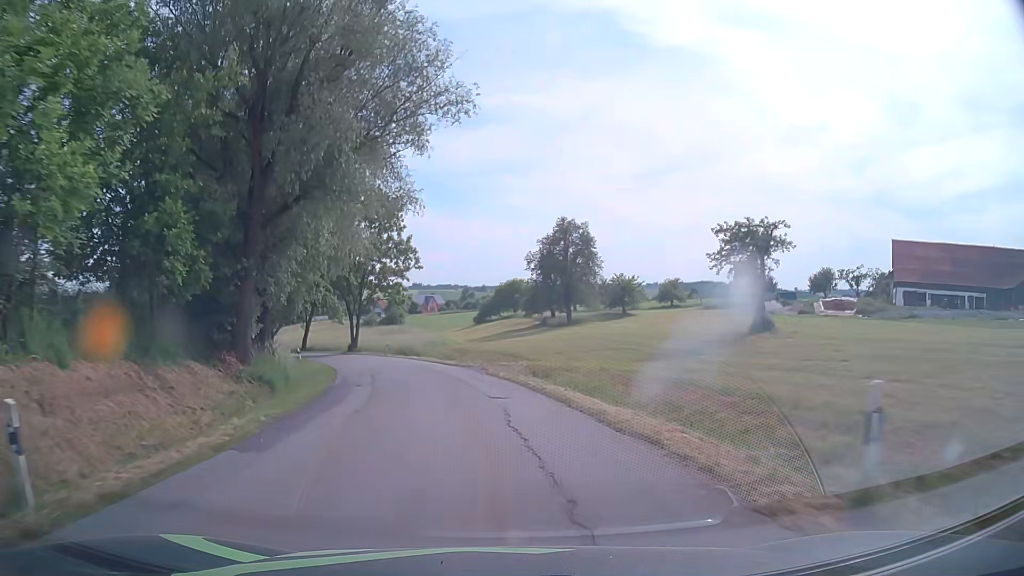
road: tertiary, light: Day
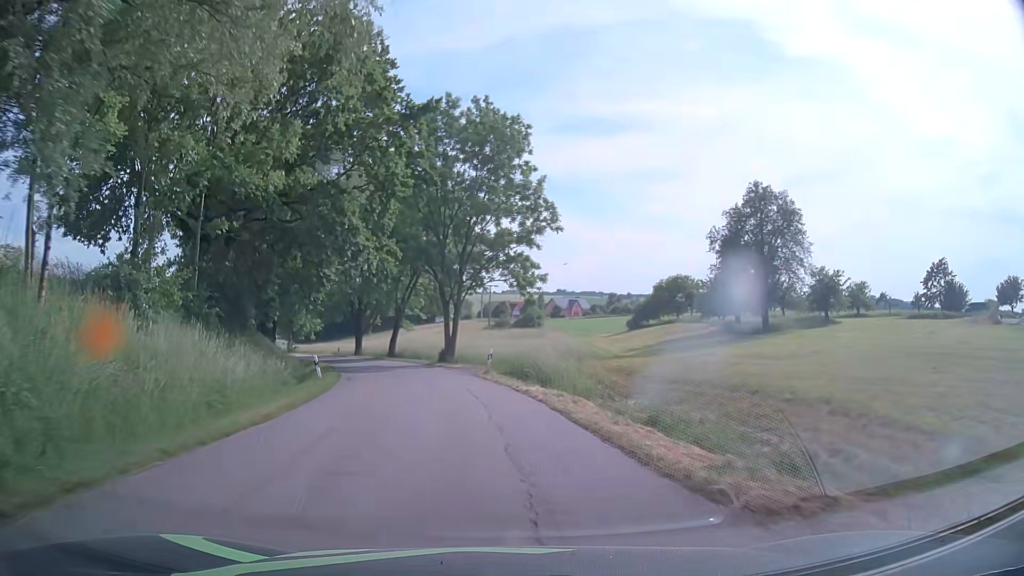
(-2.1, +25.4) m; -11°
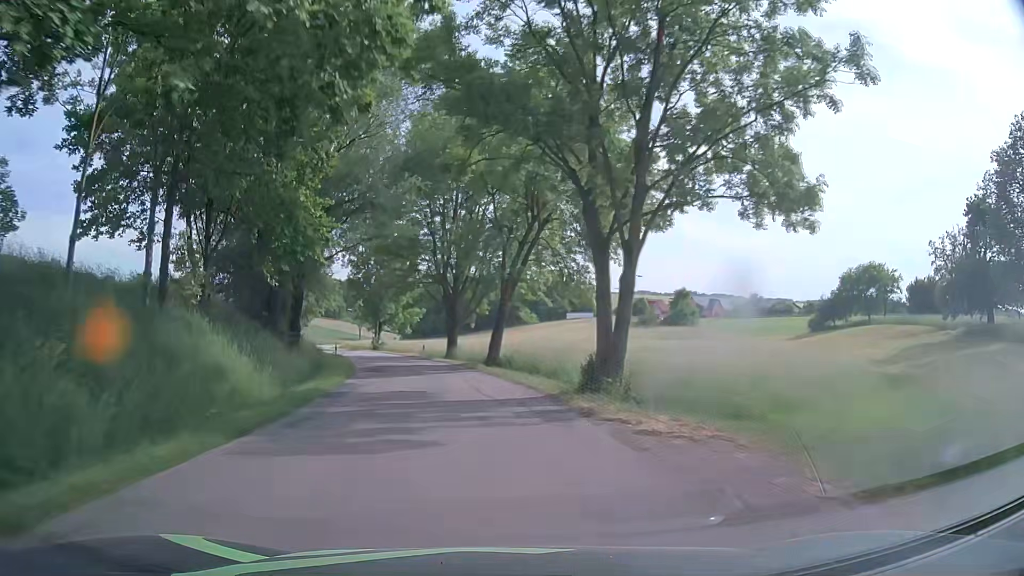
(-2.6, +24.9) m; -11°
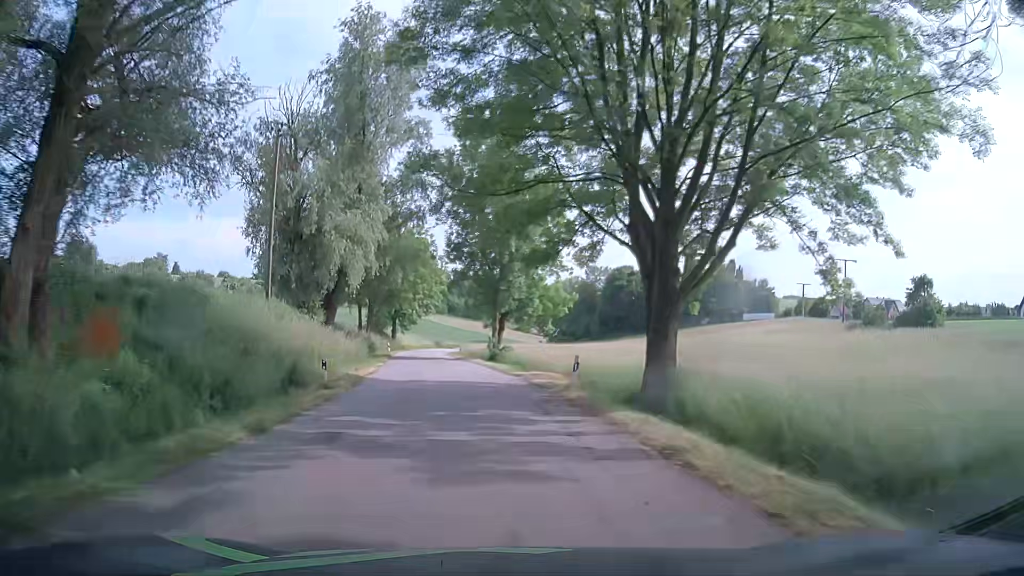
(-3.7, +33.2) m; -13°
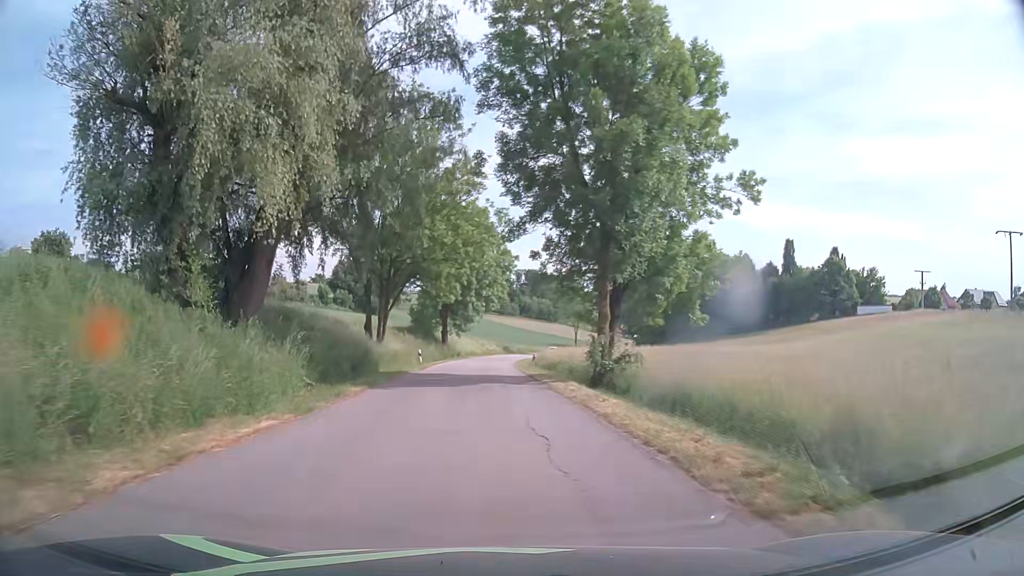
(-1.3, +25.2) m; -6°
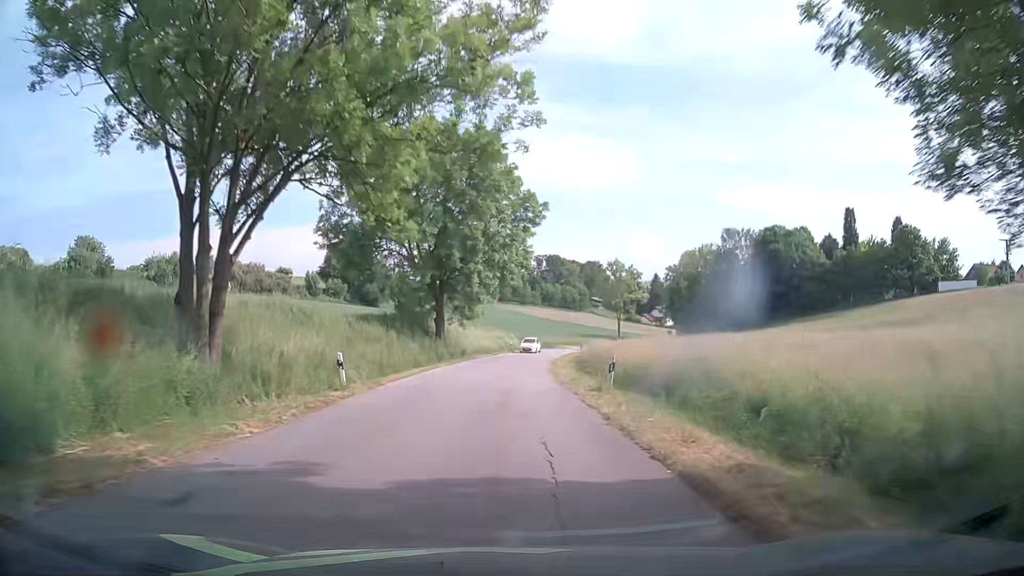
(-0.4, +25.3) m; -1°
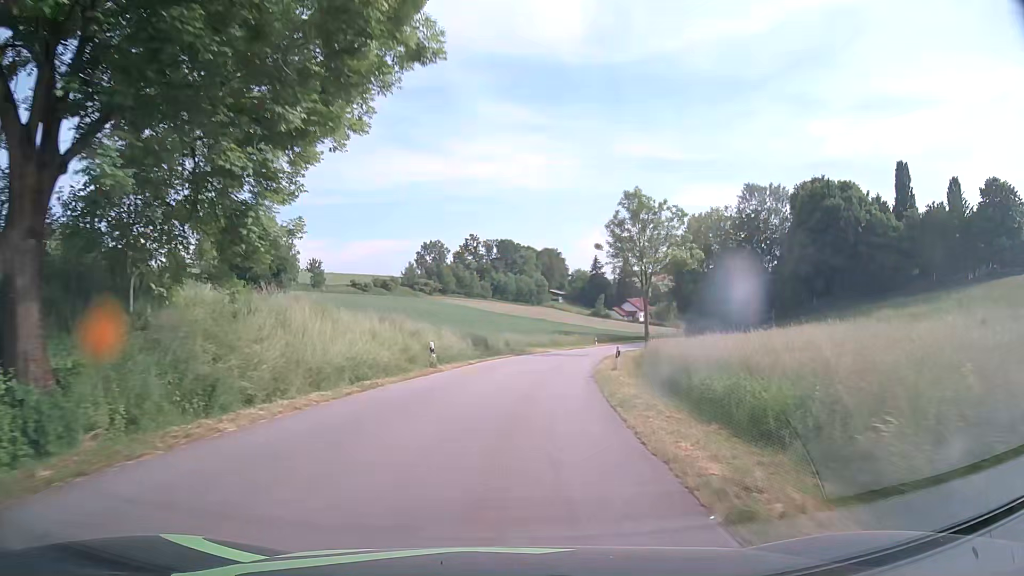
(+0.7, +42.2) m; +4°
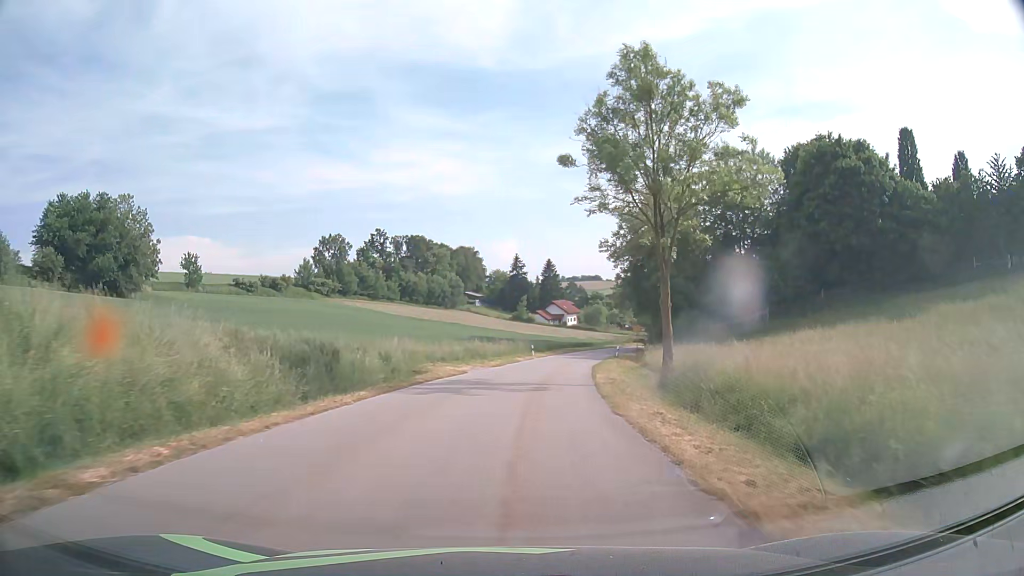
(+1.4, +25.5) m; +7°
(0, +10) (+1, +20) (+2, +30) (+3, +40) (+5, +50) (+7, +59) (+10, +69) (+13, +79) (+16, +88) (+20, +97) m
